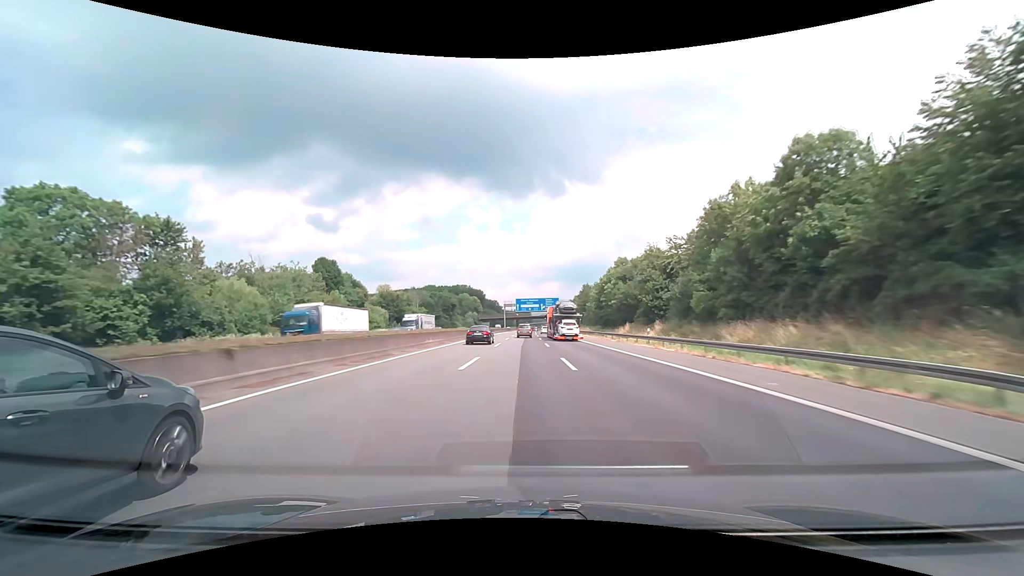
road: motorway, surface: asphalt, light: Day
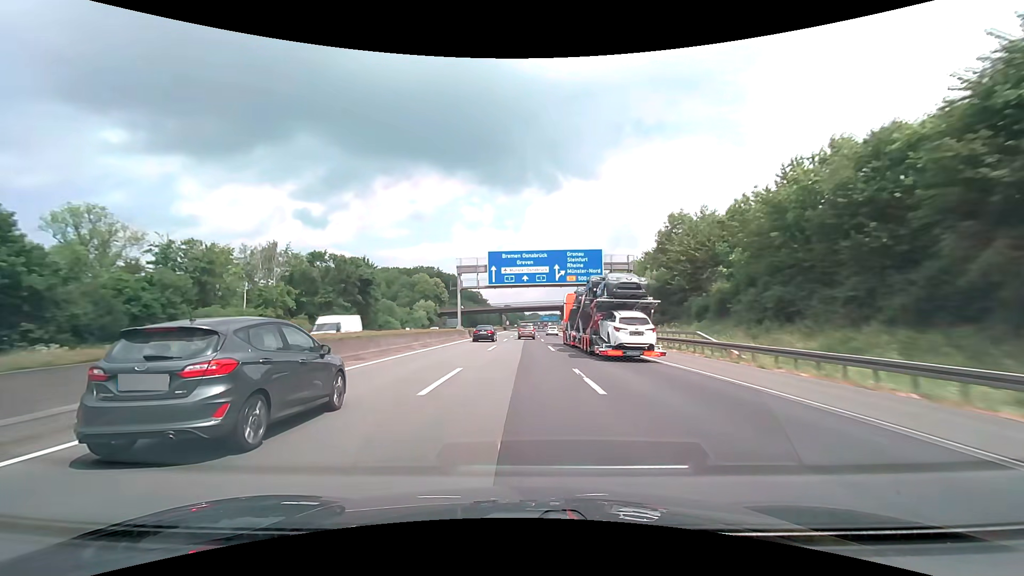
(+0.5, +95.6) m; +1°
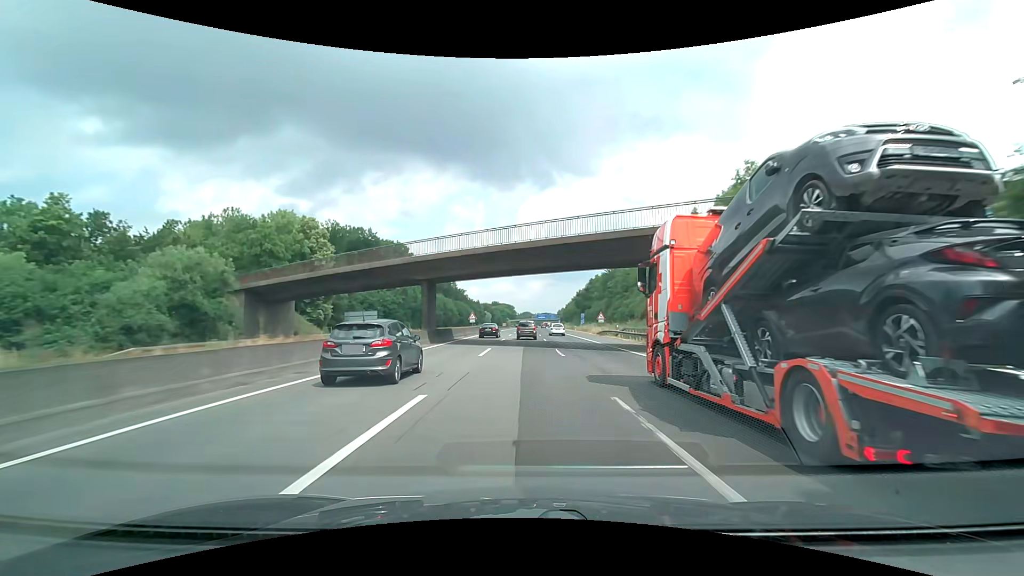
(+0.7, +95.8) m; +1°
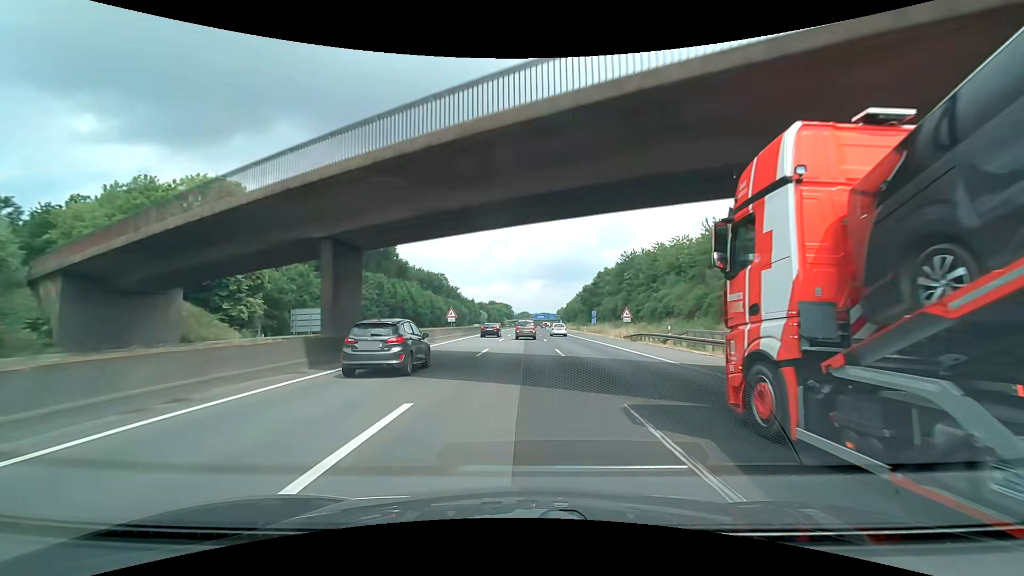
(0.0, +18.8) m; 0°
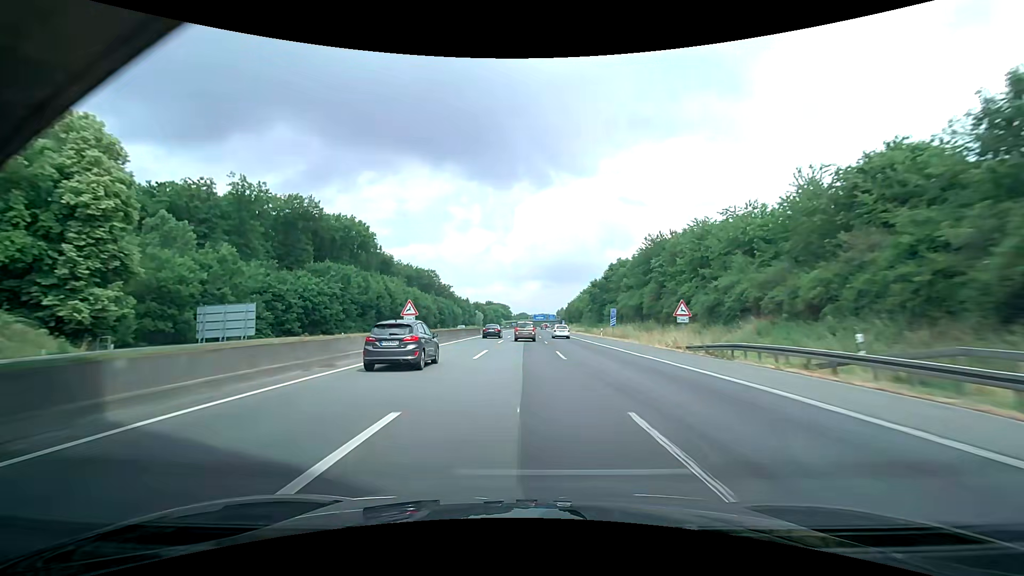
(0.0, +18.5) m; -1°
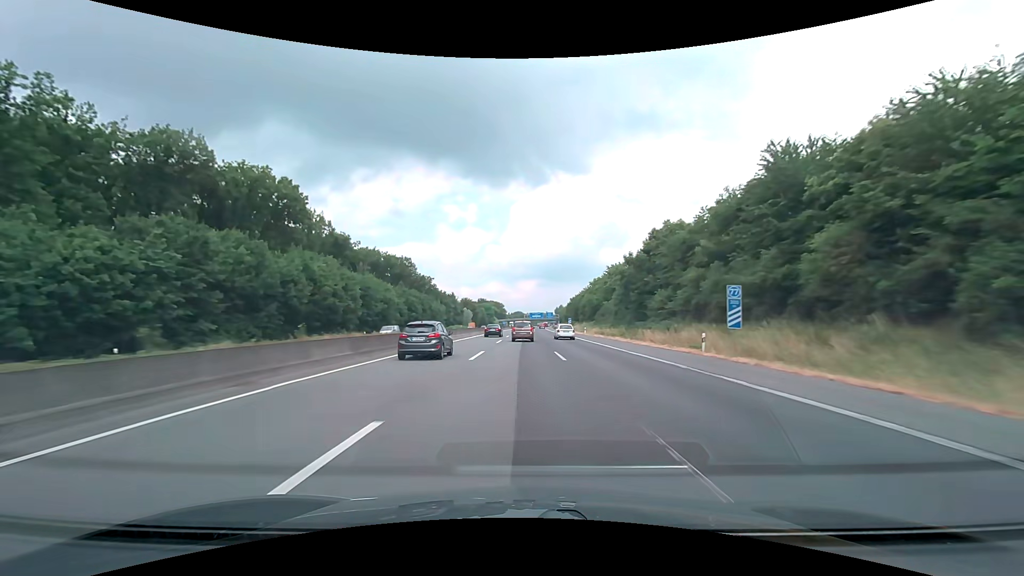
(+0.4, +36.4) m; +1°
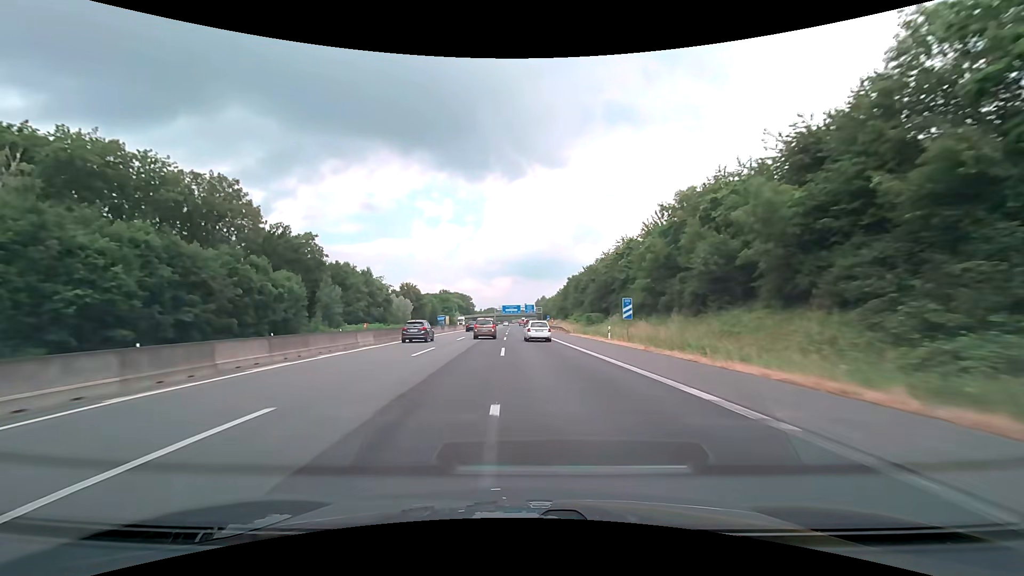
(+2.2, +88.5) m; +3°
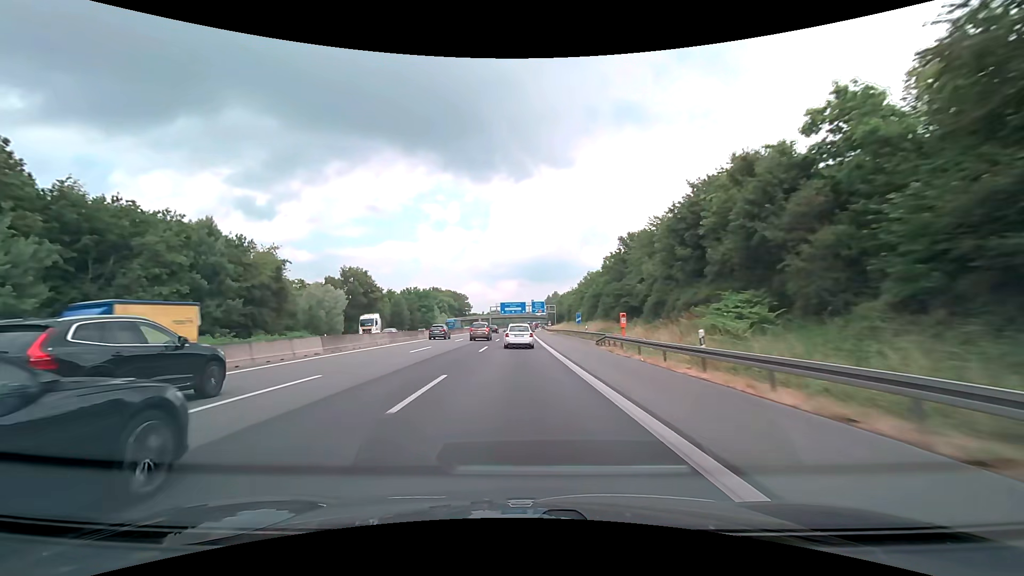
(-0.1, +65.2) m; -1°
(0, +10) (0, +20) (0, +30) (0, +40) (0, +50) (0, +60) (0, +70) (0, +80) (0, +90) (0, +100) m
